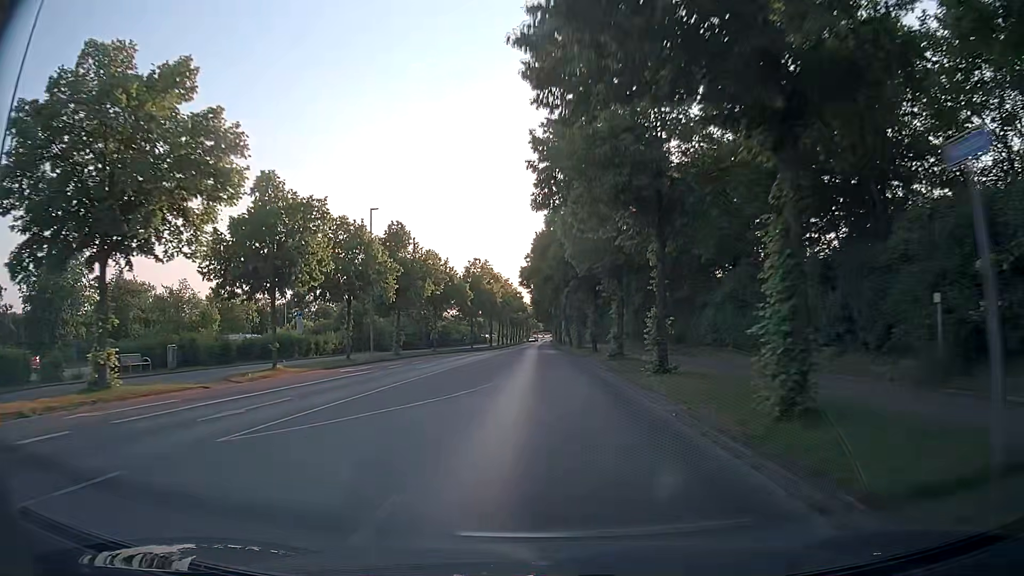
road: tertiary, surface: asphalt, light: Day
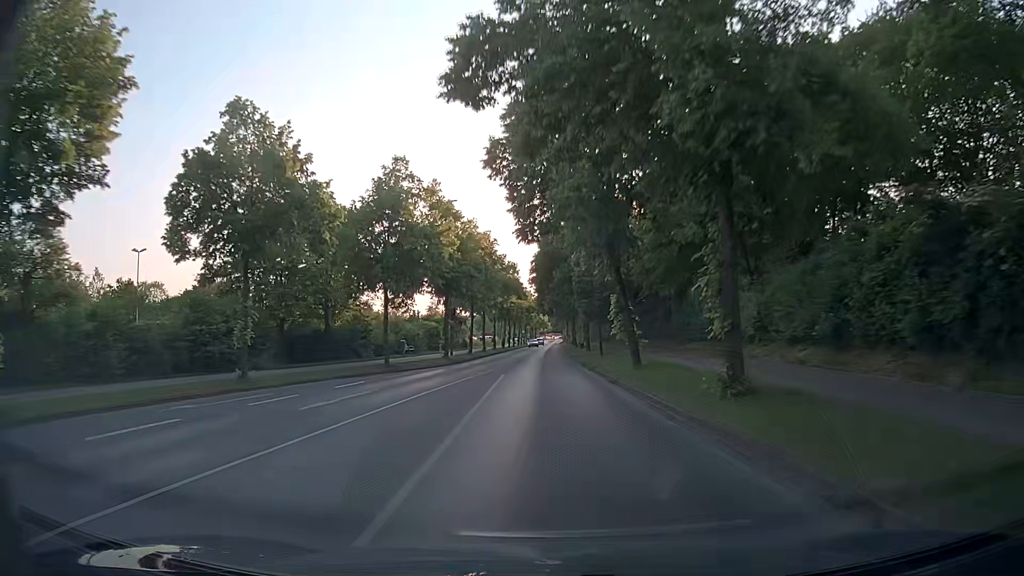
(-0.2, +43.2) m; 0°
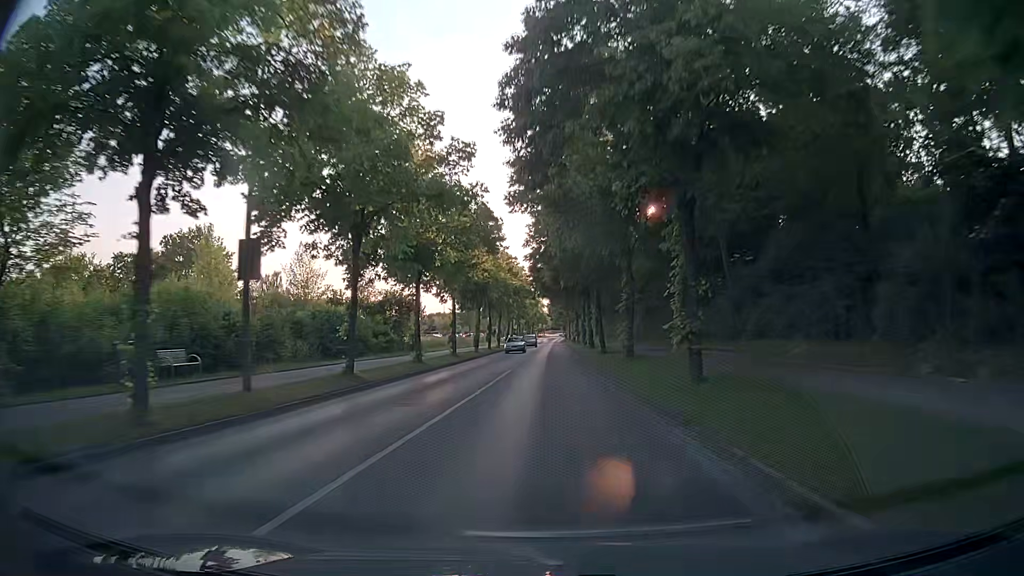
(-0.4, +32.3) m; -1°
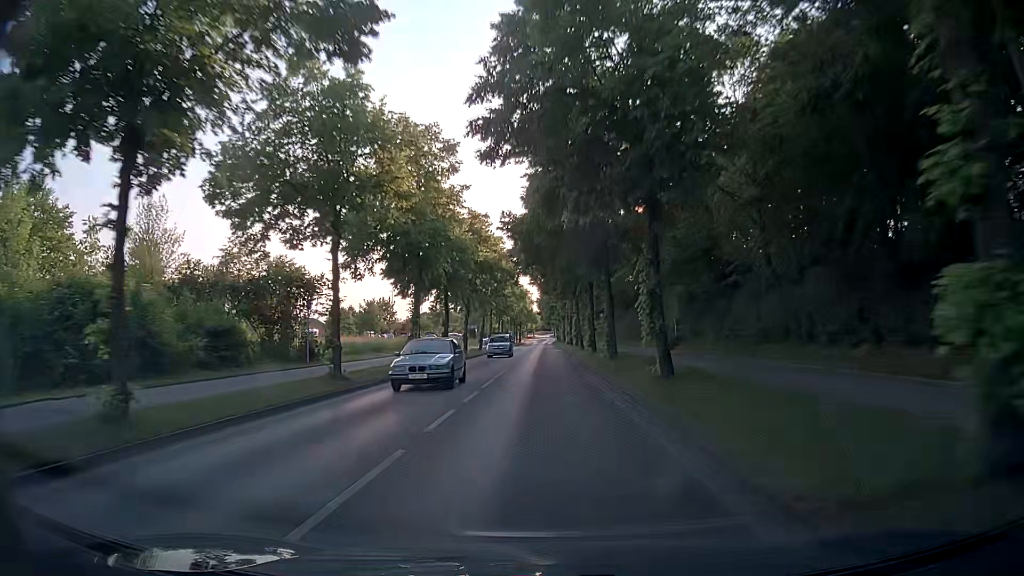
(+0.3, +21.5) m; +2°
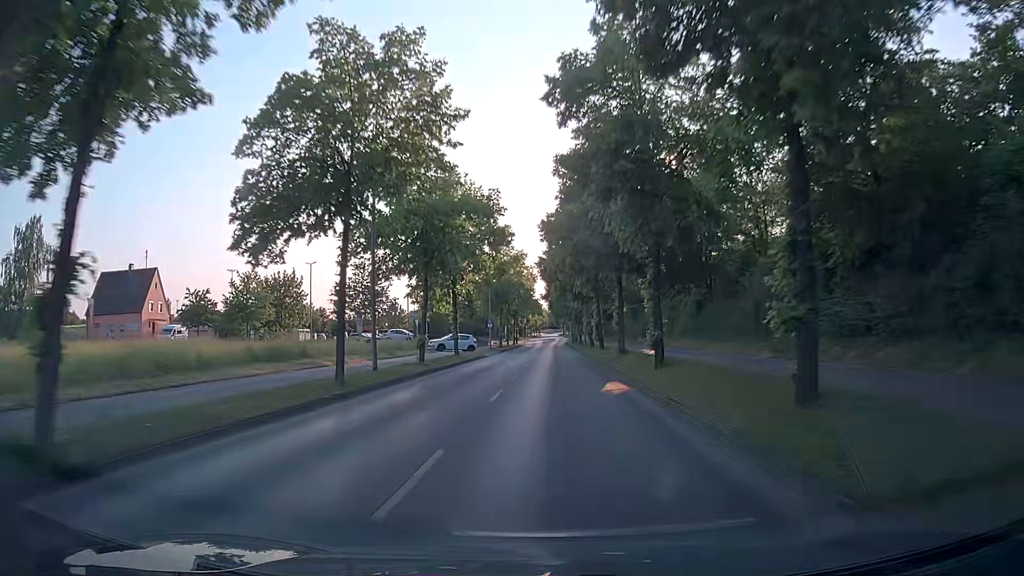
(-0.7, +54.1) m; -1°
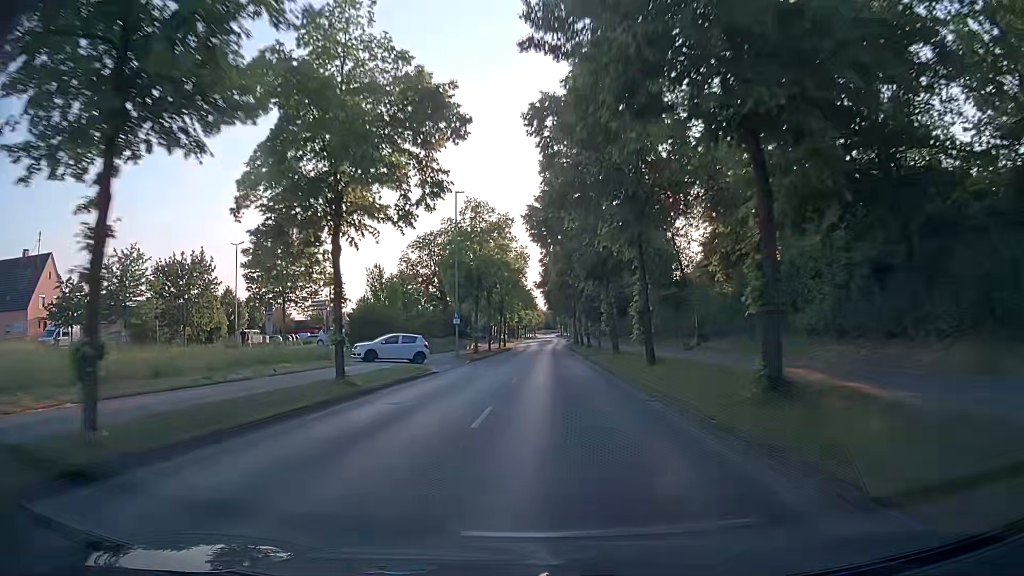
(+0.1, +21.8) m; 0°
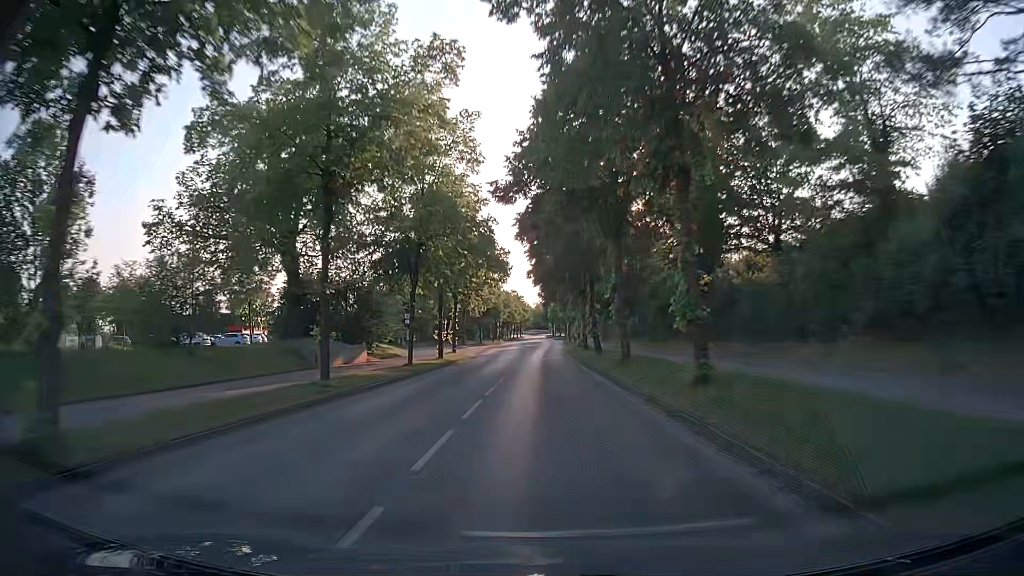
(+0.5, +43.9) m; +2°
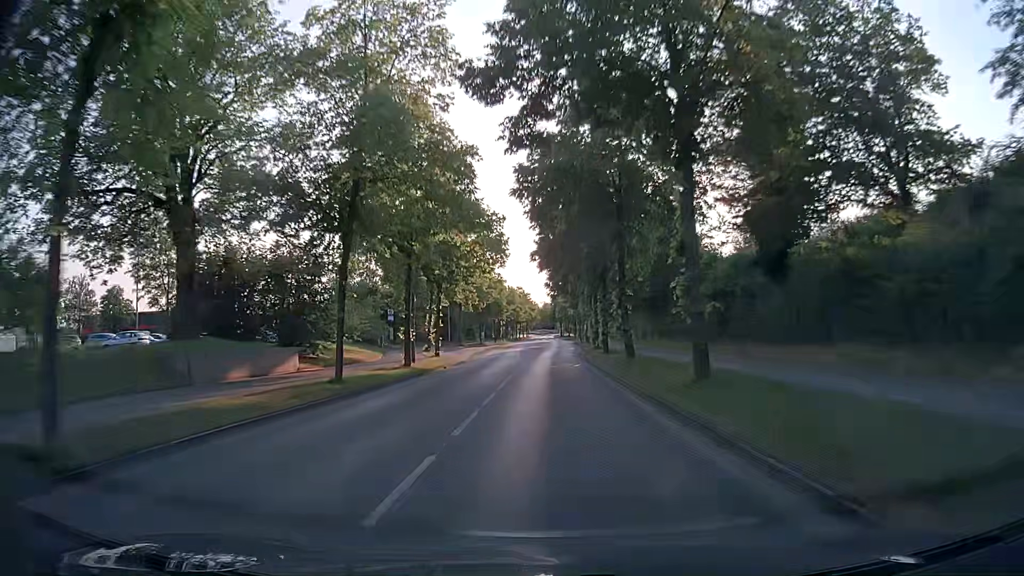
(-0.1, +11.1) m; -1°
(0, +10) (0, +20) (0, +30) (0, +40) (0, +50) (0, +60) (+1, +70) (+1, +80) (+1, +90) (+1, +100) m
